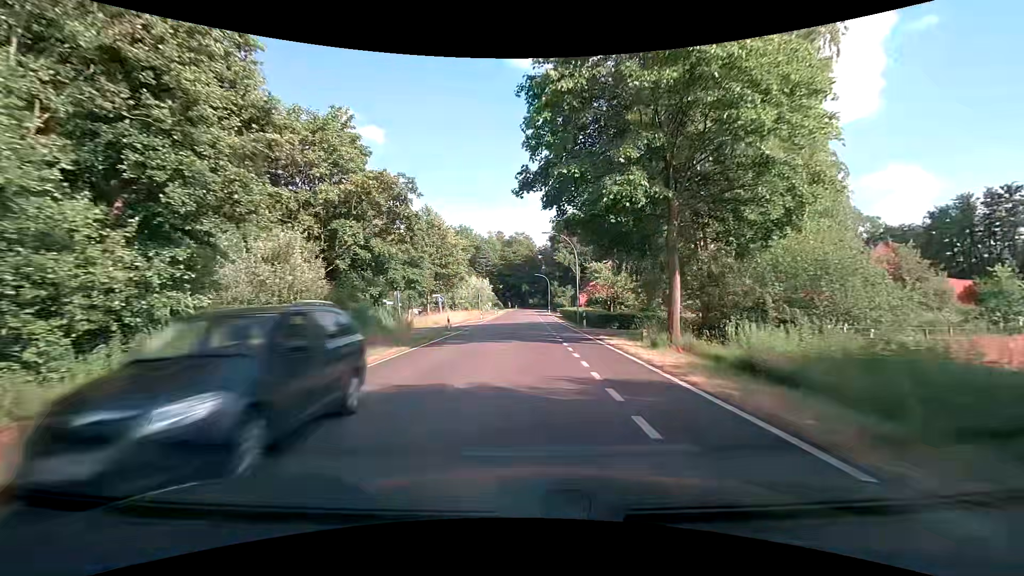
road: tertiary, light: Day
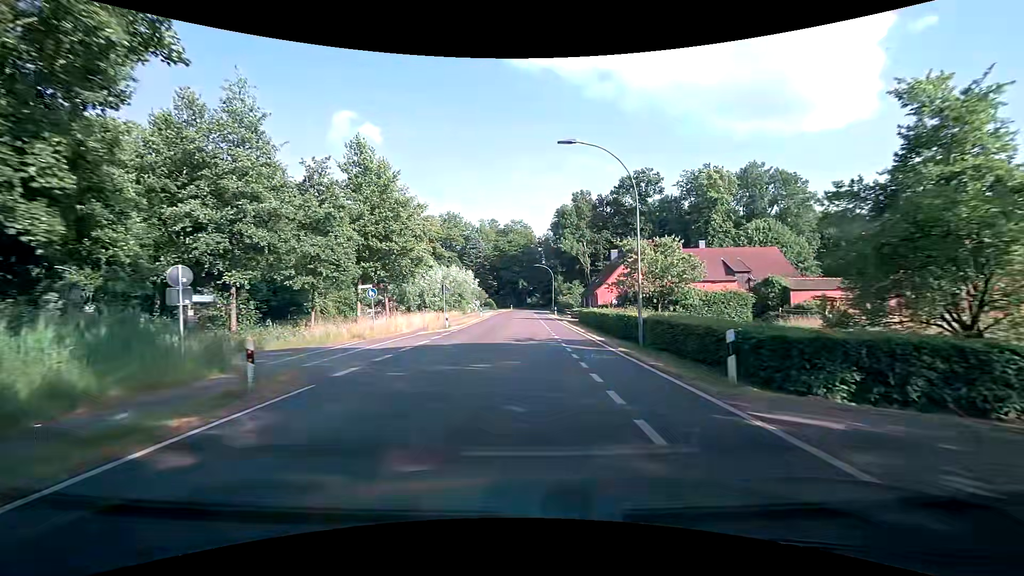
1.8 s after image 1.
(0.0, +22.8) m; 0°
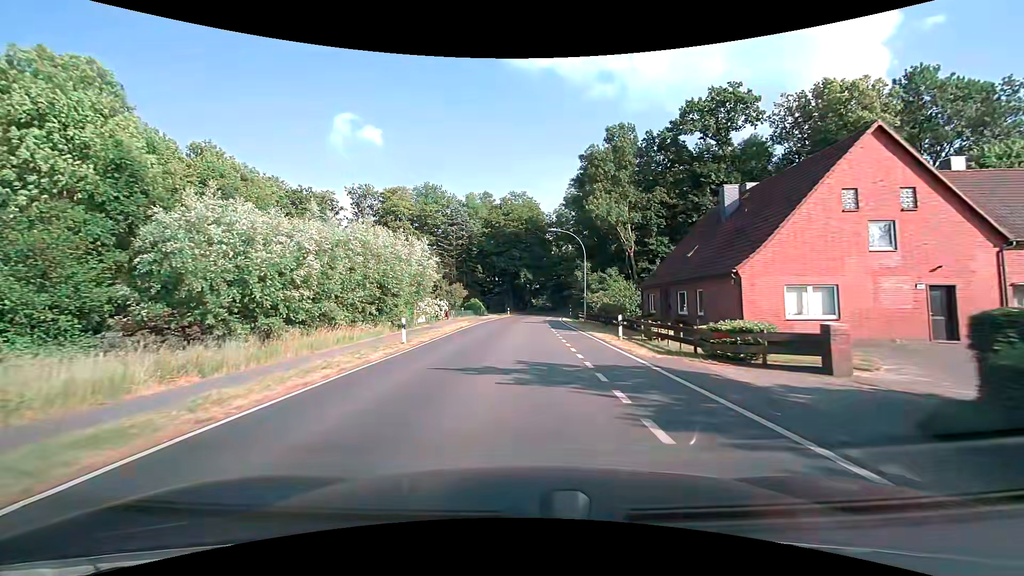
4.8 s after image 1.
(+0.3, +37.9) m; 0°
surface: asphalt
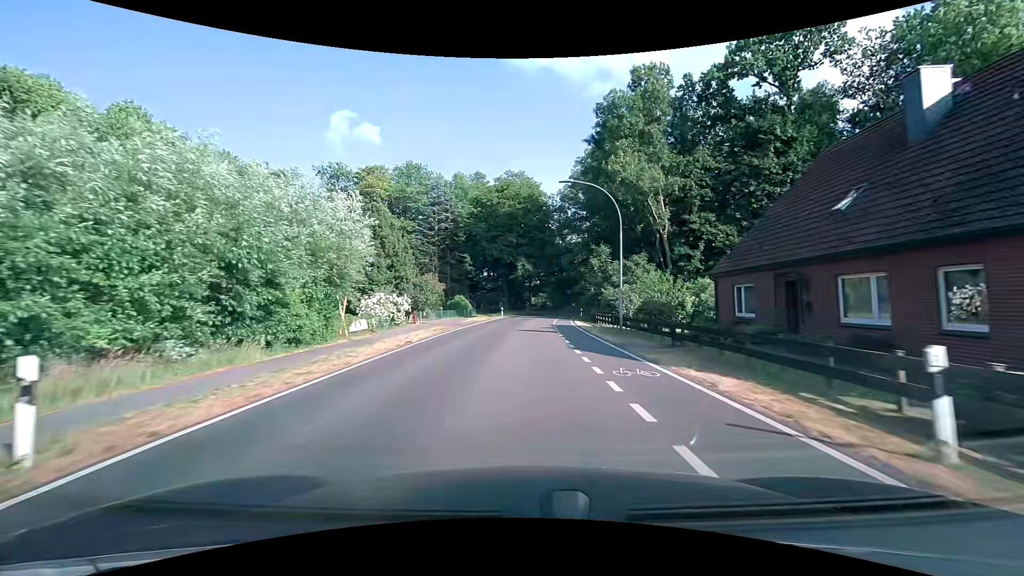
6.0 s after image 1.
(0.0, +15.2) m; 0°
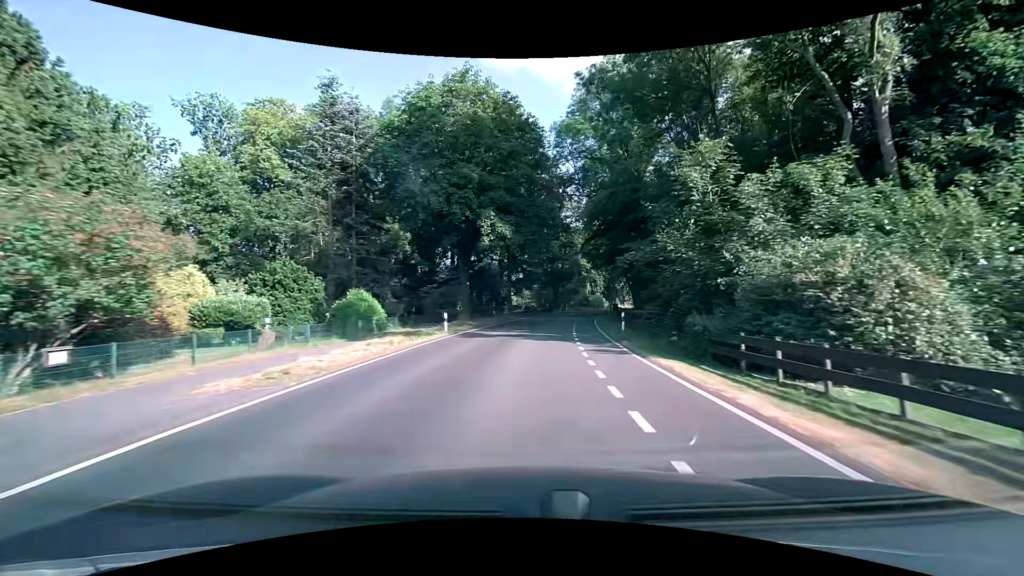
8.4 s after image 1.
(+0.4, +30.4) m; +2°
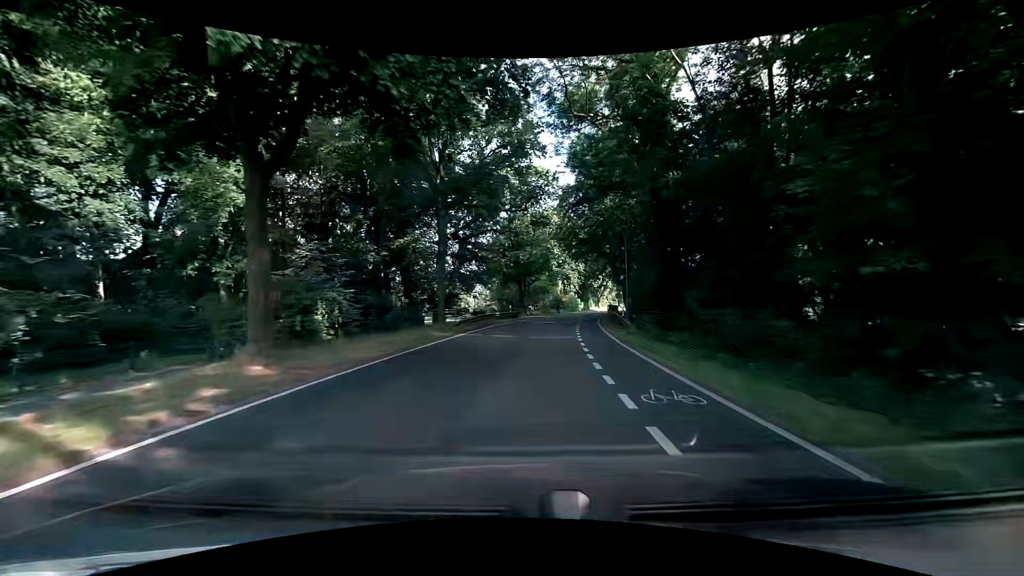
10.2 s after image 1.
(+0.6, +22.8) m; +4°
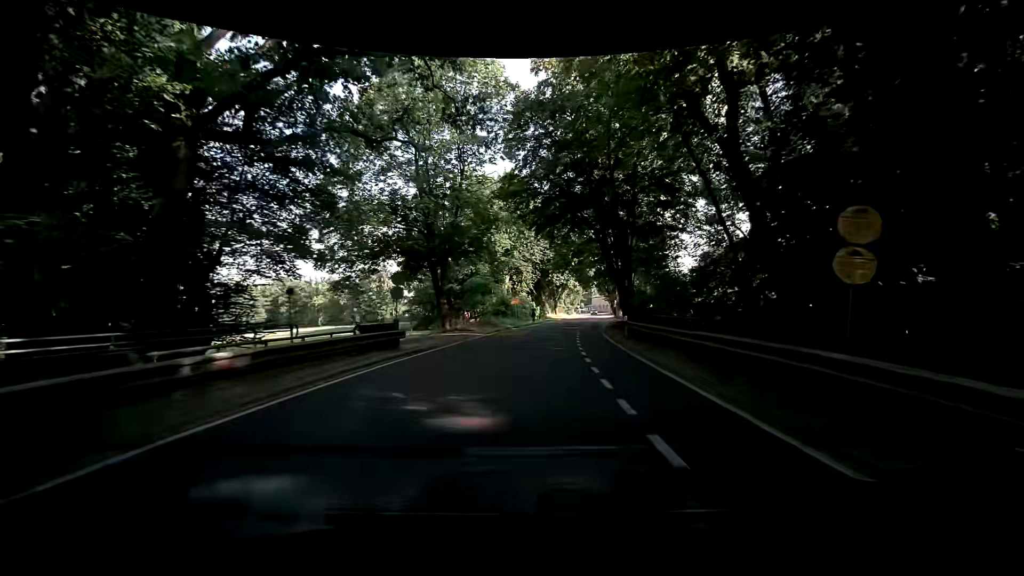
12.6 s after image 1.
(+1.5, +30.3) m; +7°
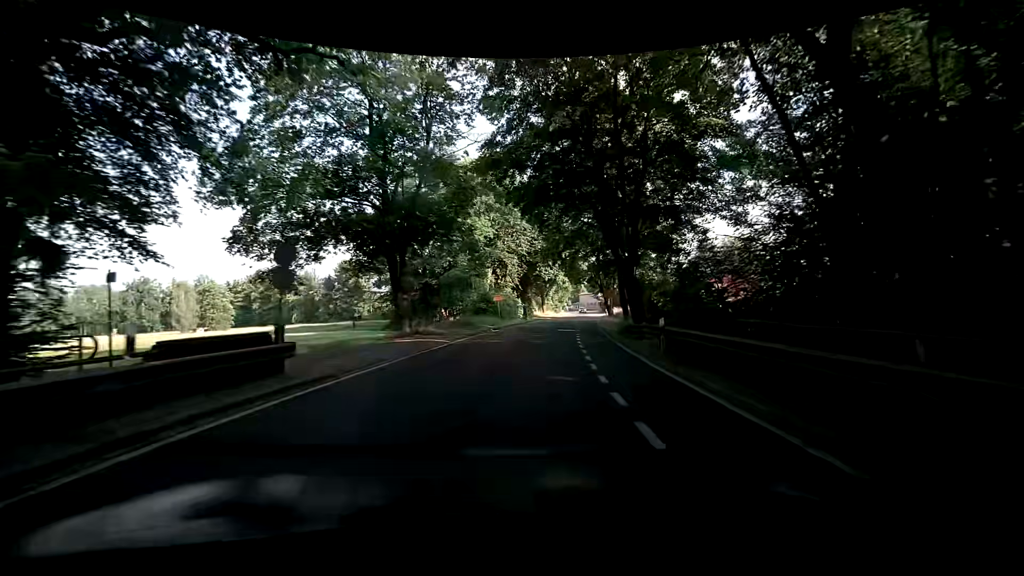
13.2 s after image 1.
(0.0, +7.6) m; +1°
(0, +10) (0, +20) (+1, +30) (+2, +40) (+4, +50) (+5, +60) (+6, +70) (+8, +79) (+9, +89) (+11, +99) m
